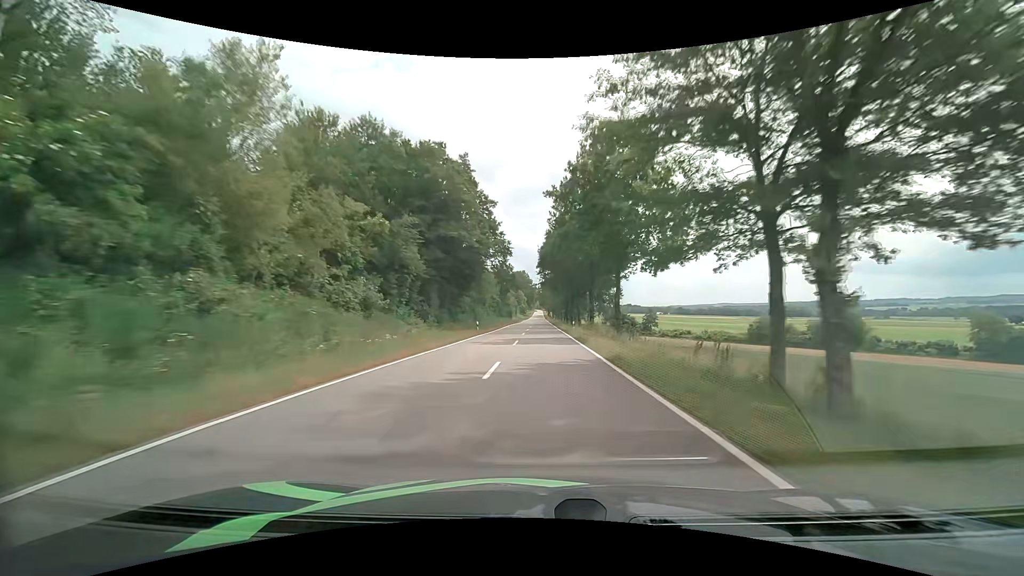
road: tertiary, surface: asphalt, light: Day
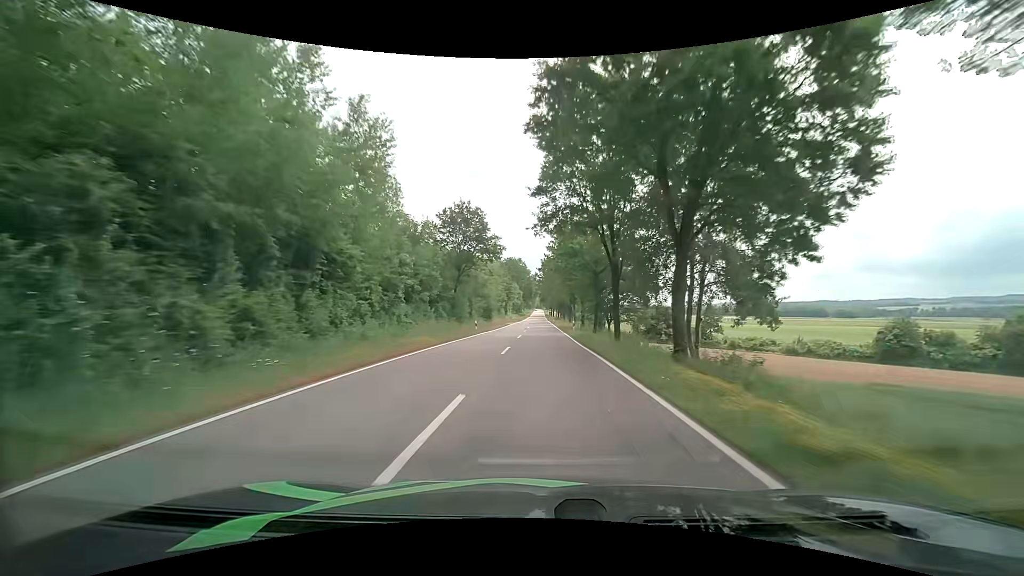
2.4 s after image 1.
(+0.2, +56.3) m; 0°
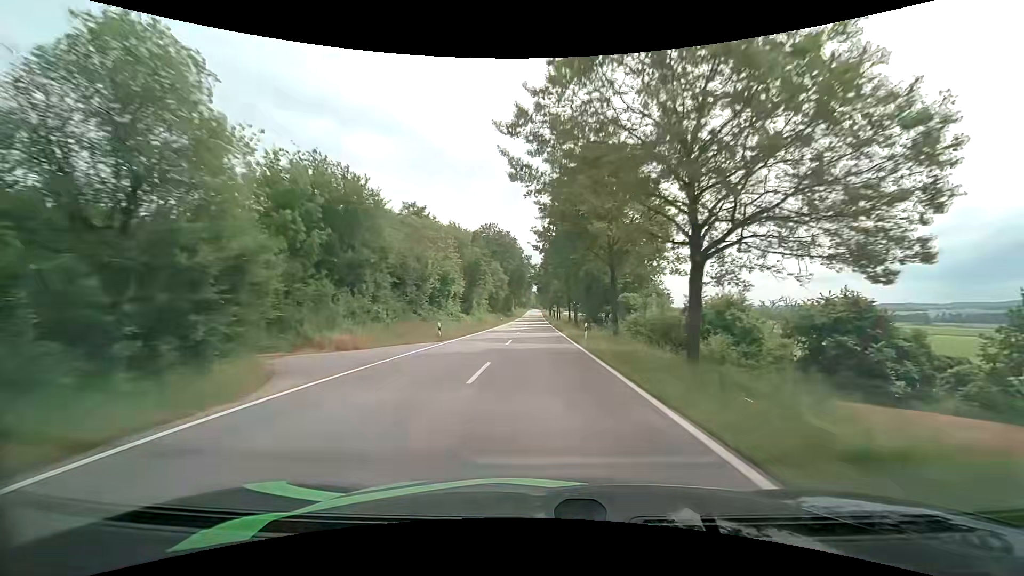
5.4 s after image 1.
(+0.1, +68.7) m; 0°
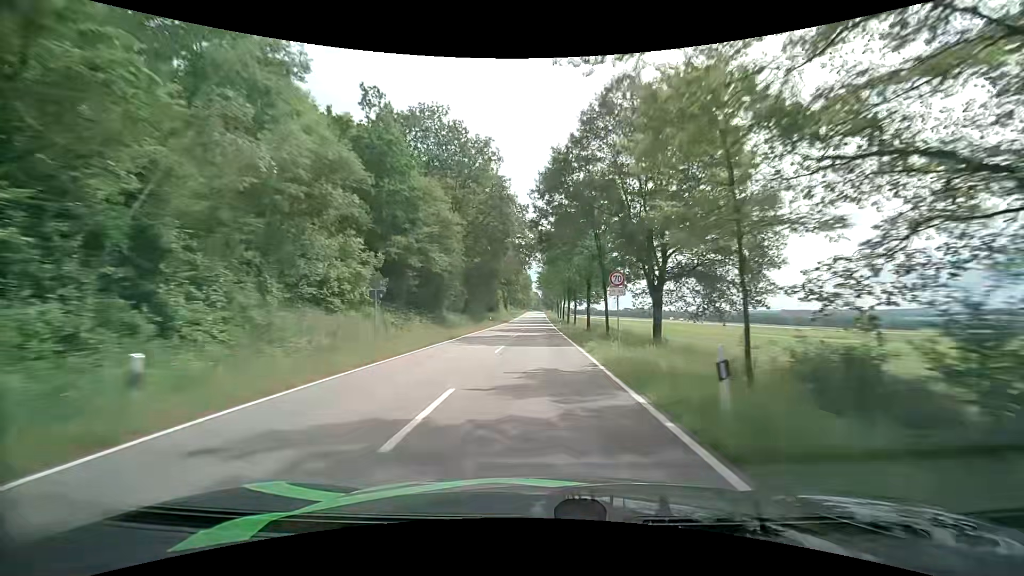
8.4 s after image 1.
(-0.1, +67.4) m; 0°
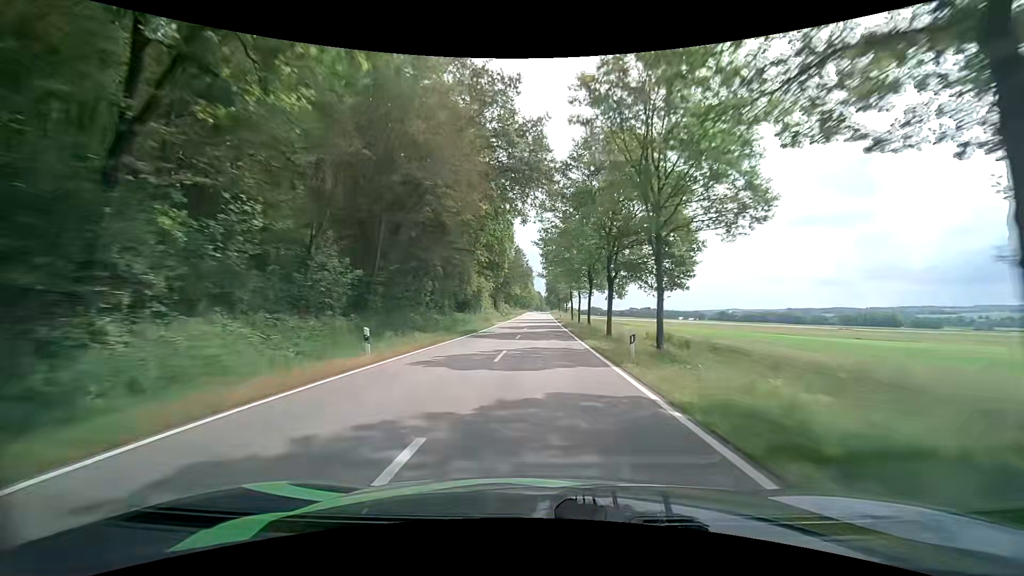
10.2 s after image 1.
(-0.1, +40.8) m; 0°
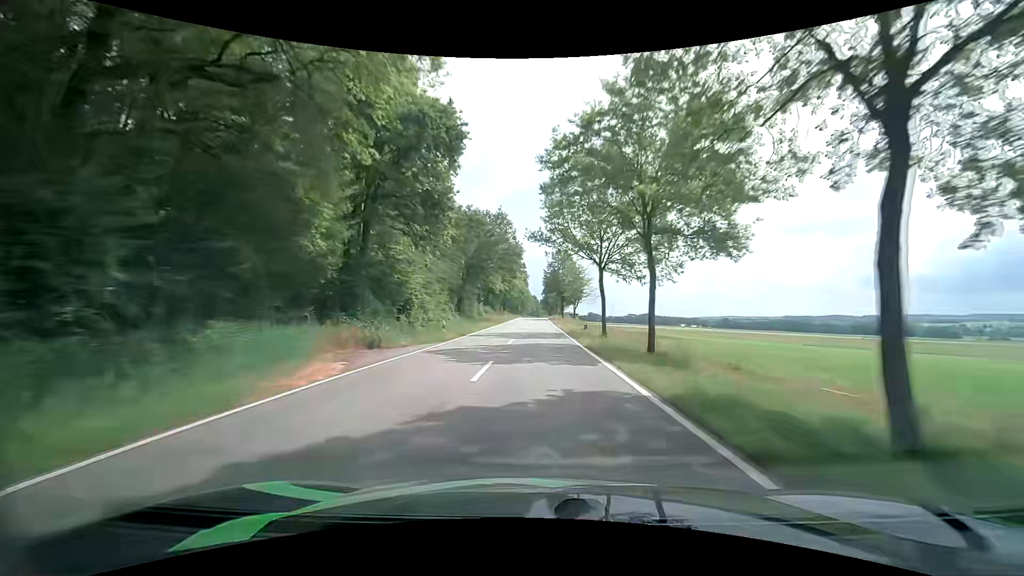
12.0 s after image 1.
(+0.4, +41.3) m; 0°
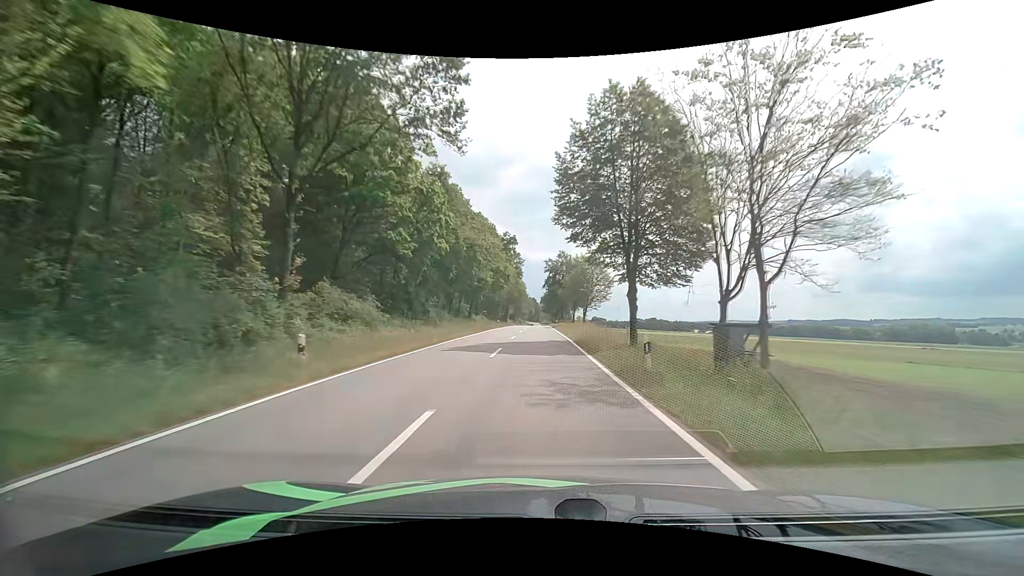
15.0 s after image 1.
(+1.0, +69.2) m; +1°
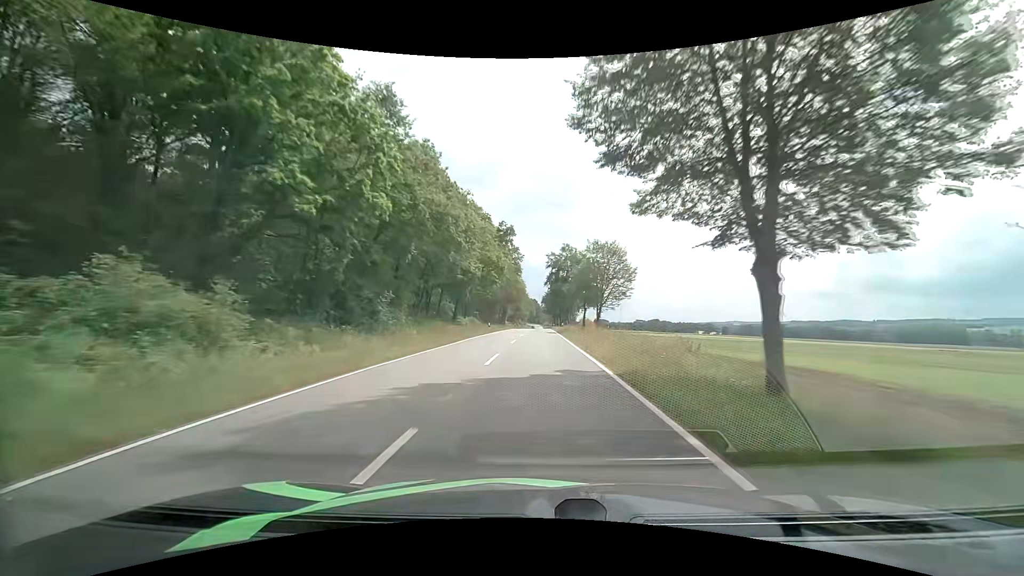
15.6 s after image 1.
(0.0, +13.8) m; 0°
(0, +10) (0, +20) (0, +30) (0, +40) (0, +50) (0, +60) (0, +70) (0, +80) (0, +90) (0, +100) m
